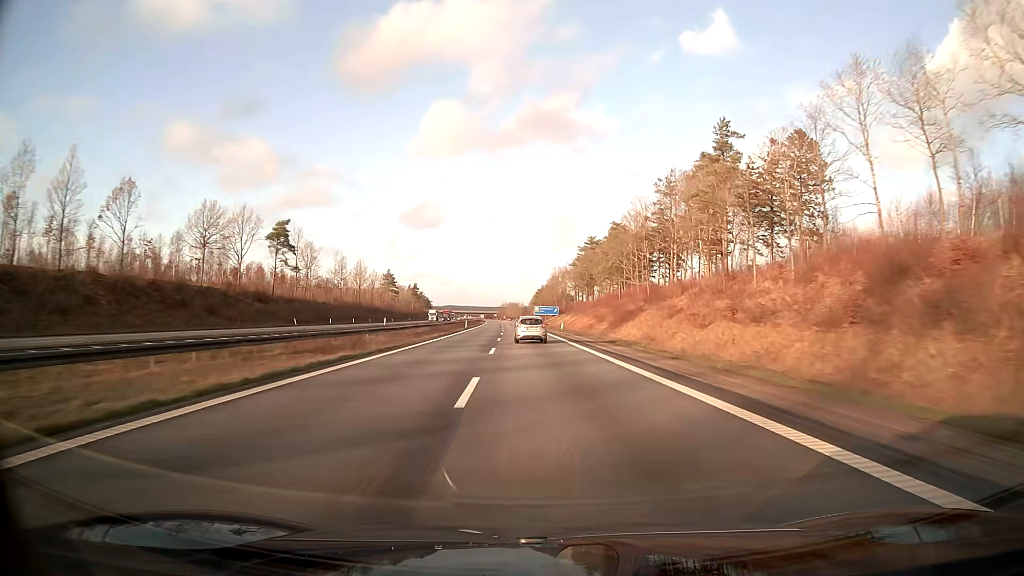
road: motorway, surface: asphalt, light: Day
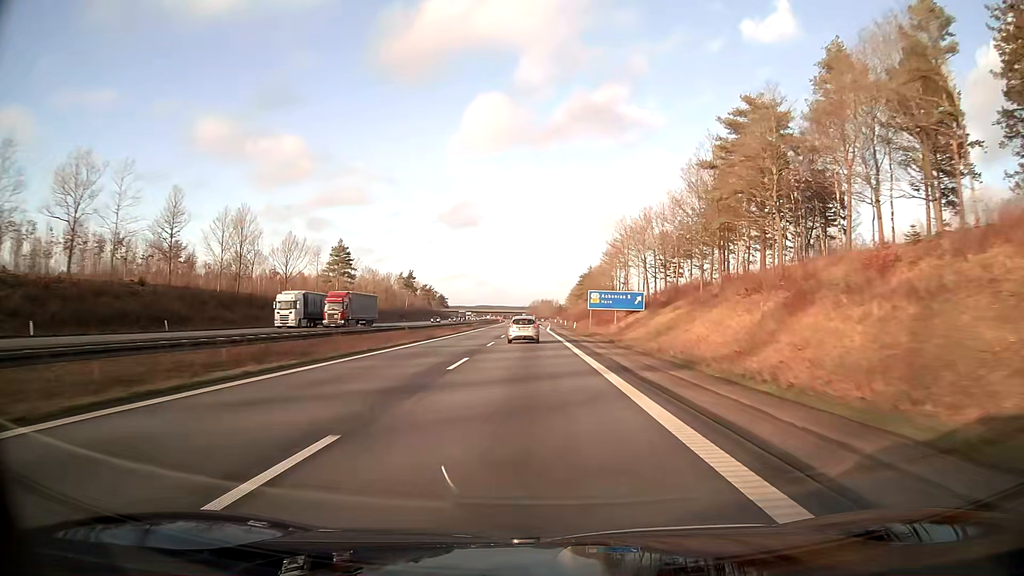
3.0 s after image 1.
(-3.1, +98.6) m; -3°
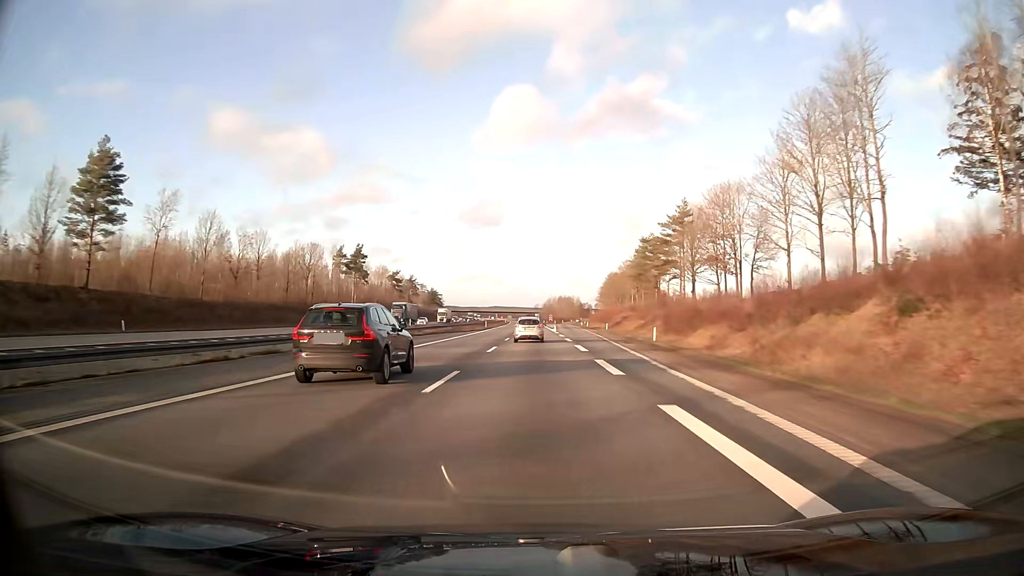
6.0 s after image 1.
(-1.2, +96.6) m; -1°
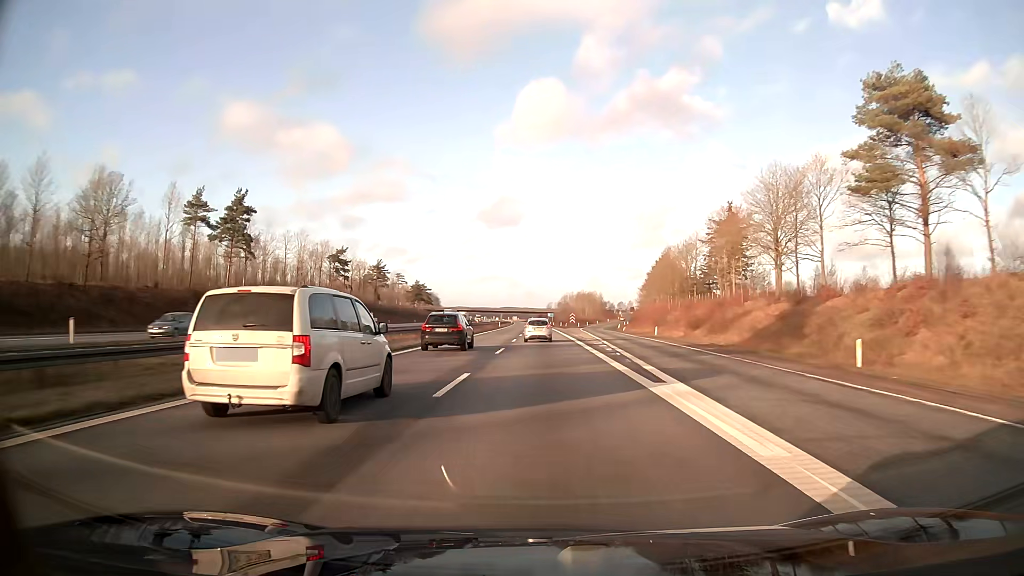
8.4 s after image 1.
(-0.4, +76.5) m; -1°
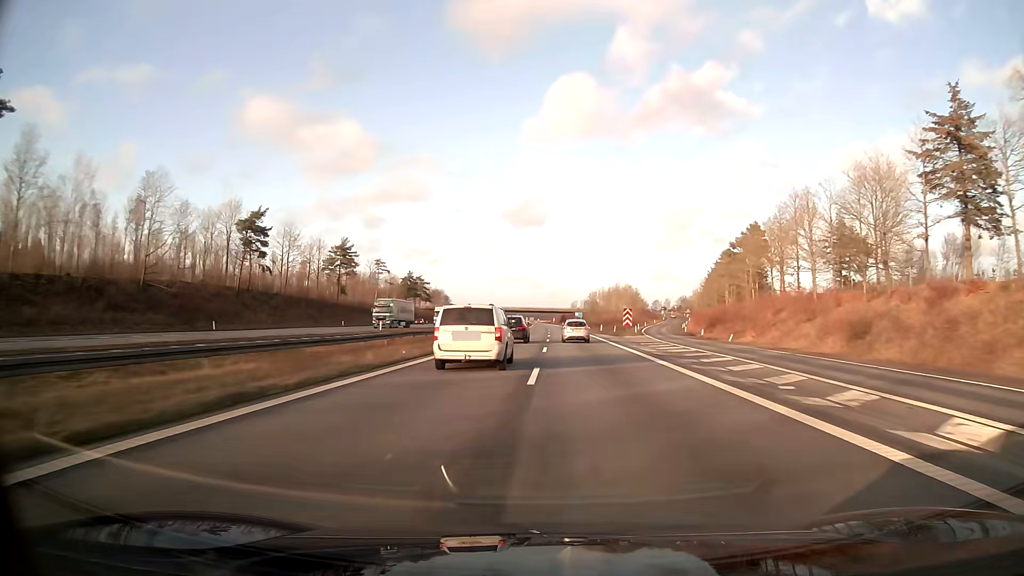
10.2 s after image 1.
(-1.0, +58.5) m; -2°
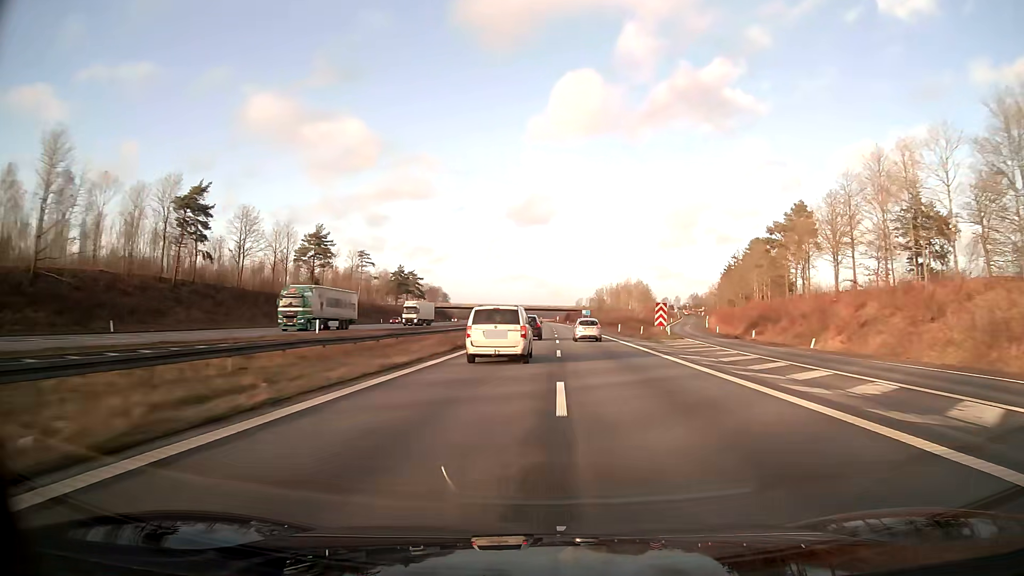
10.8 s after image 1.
(-0.1, +19.9) m; 0°
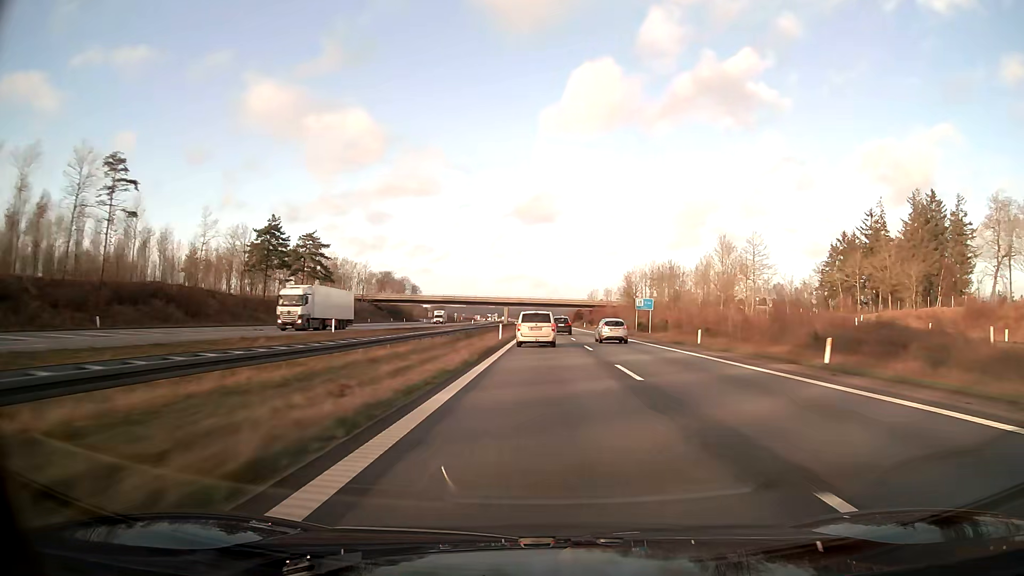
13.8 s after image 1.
(-0.2, +100.9) m; 0°
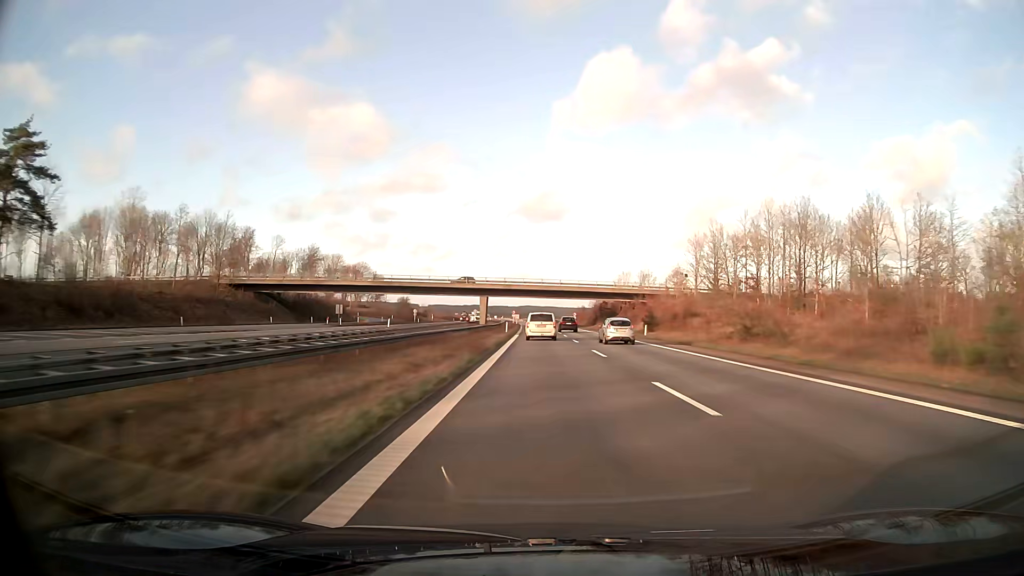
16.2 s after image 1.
(0.0, +81.7) m; 0°
(0, +10) (0, +20) (0, +30) (0, +40) (0, +50) (0, +60) (0, +70) (0, +80) (0, +90) (-1, +100) m
